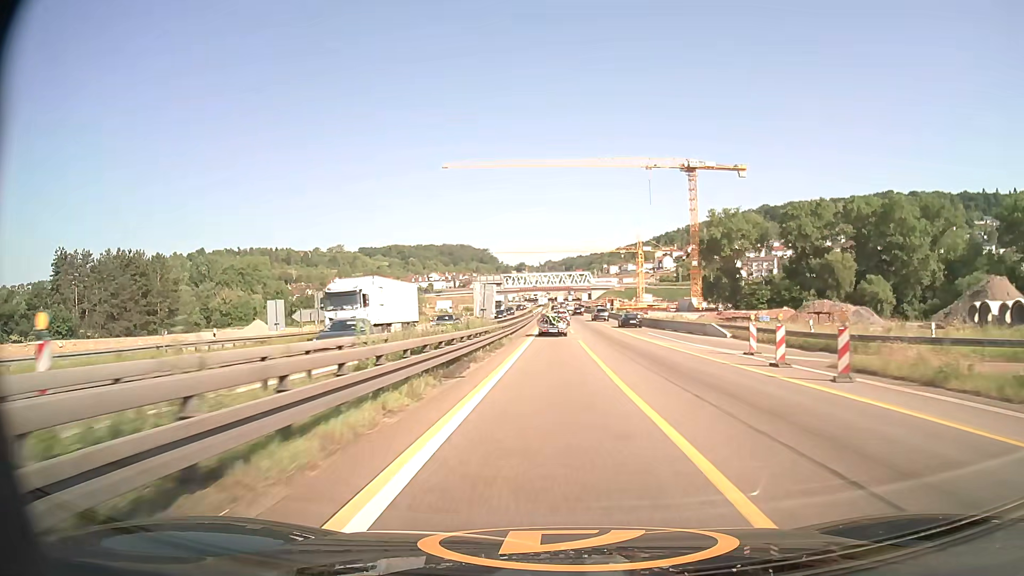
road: motorway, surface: asphalt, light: Day
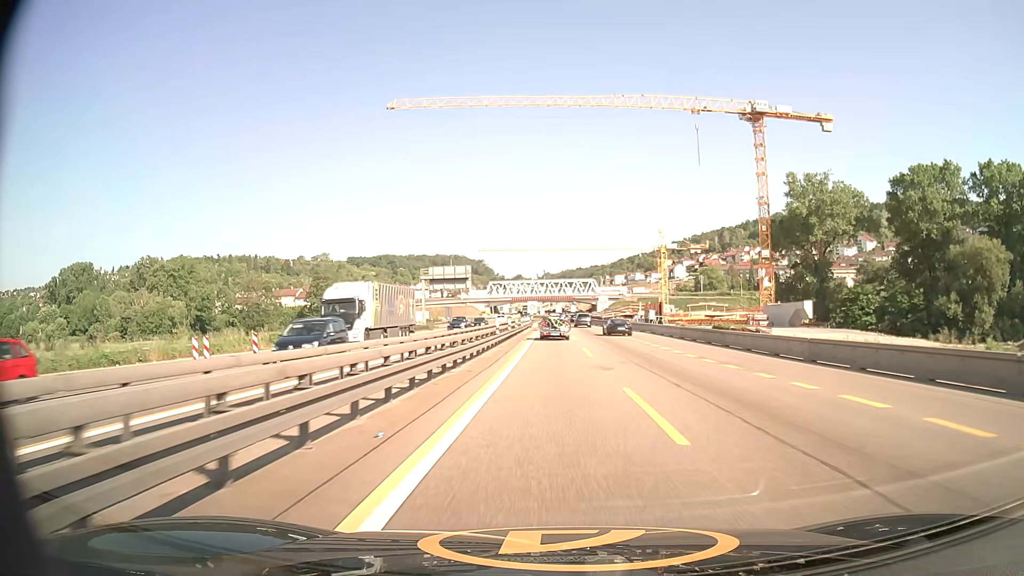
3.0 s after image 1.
(0.0, +57.6) m; 0°
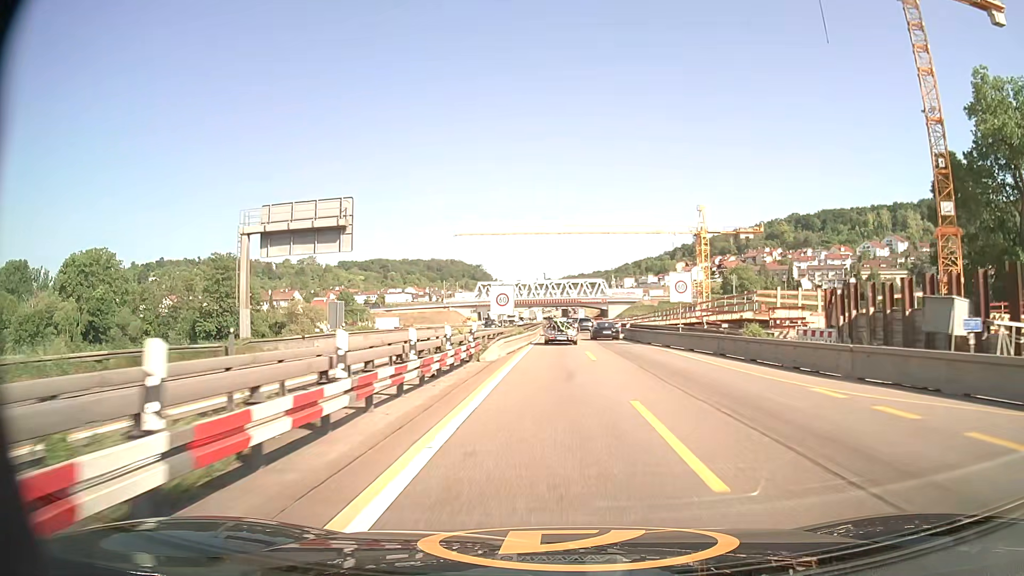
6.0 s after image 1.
(0.0, +55.2) m; 0°
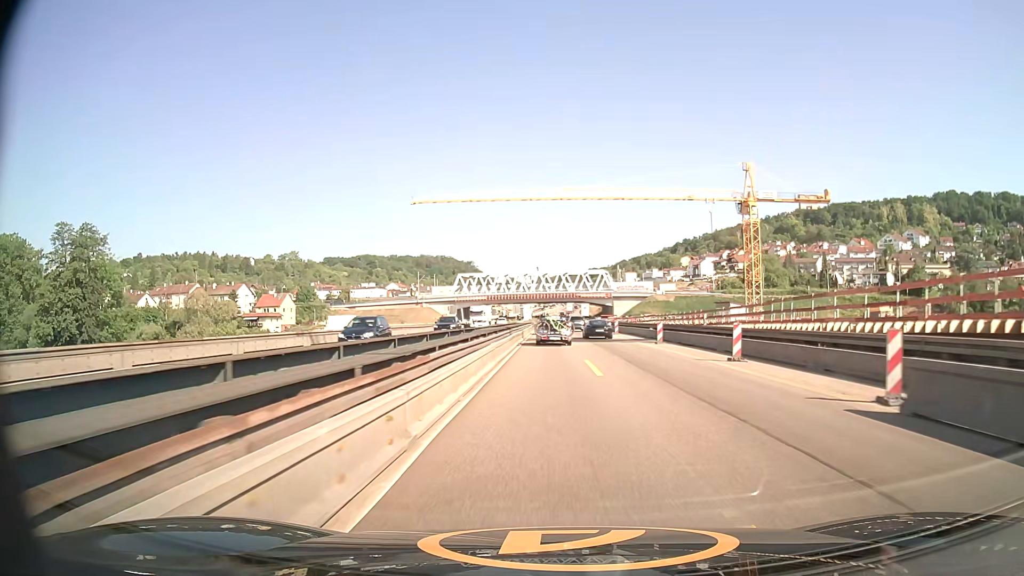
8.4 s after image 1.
(+0.3, +42.3) m; +1°
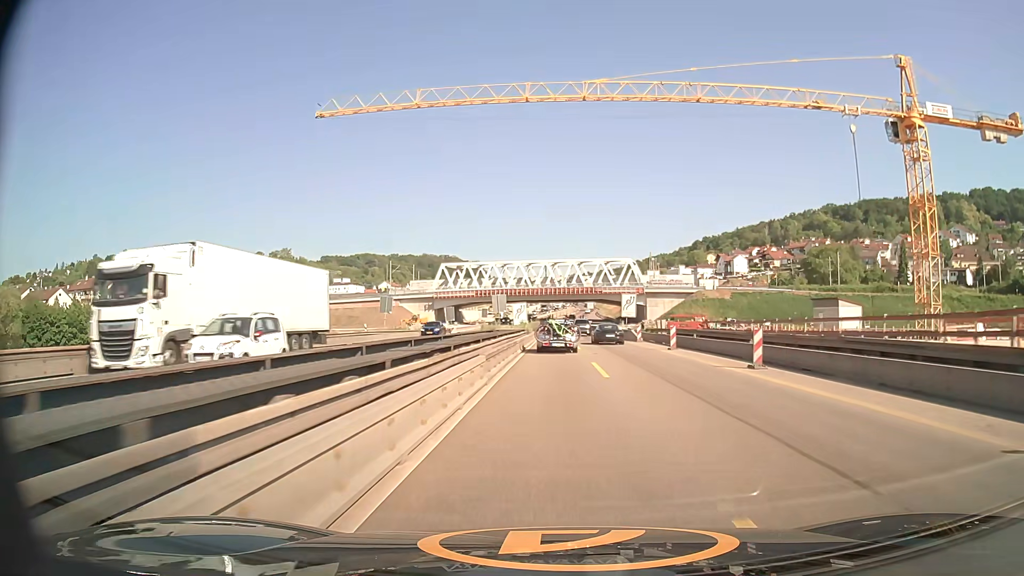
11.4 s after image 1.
(-0.3, +52.8) m; -1°
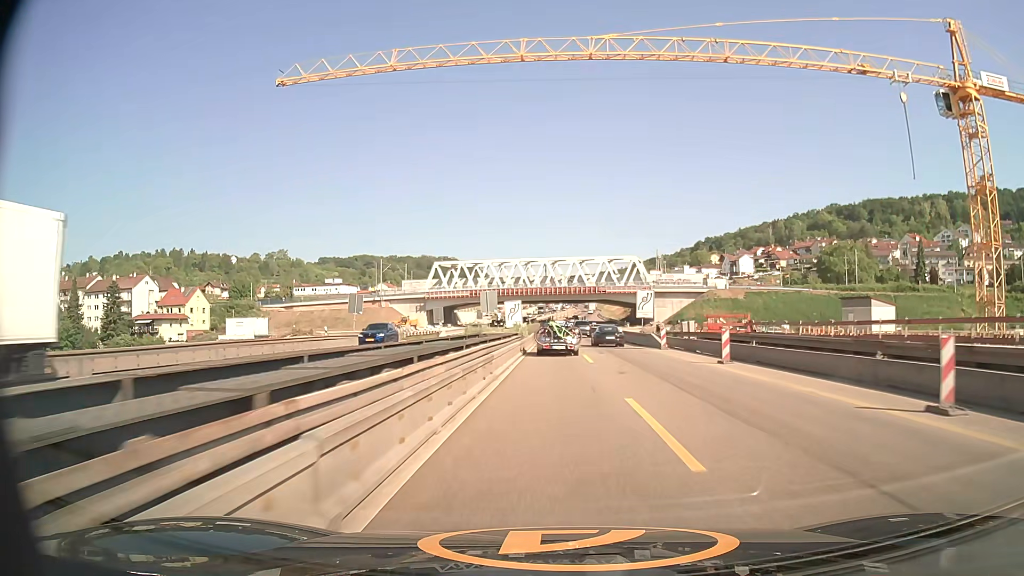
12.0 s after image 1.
(0.0, +10.3) m; 0°
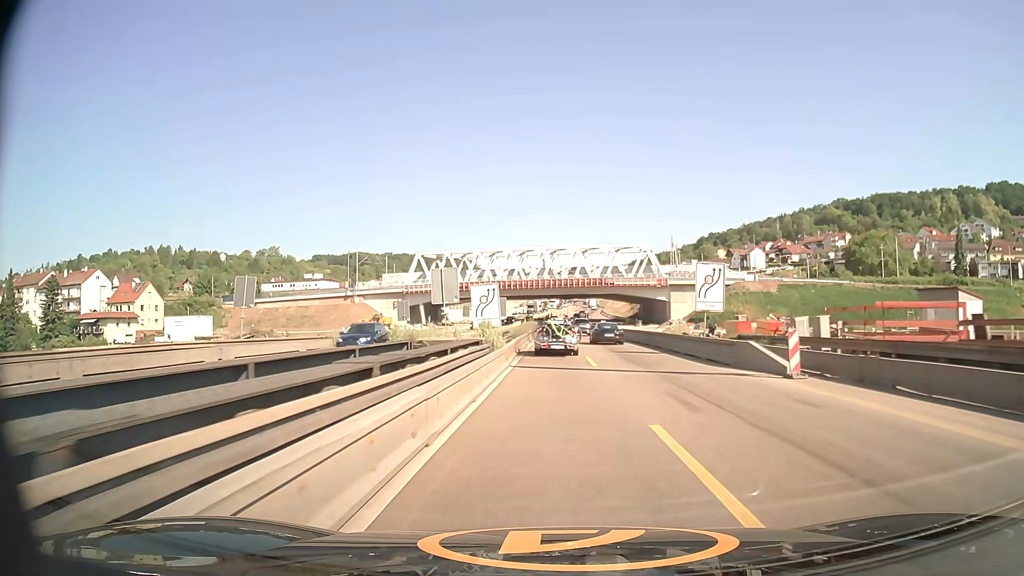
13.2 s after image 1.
(0.0, +20.6) m; 0°
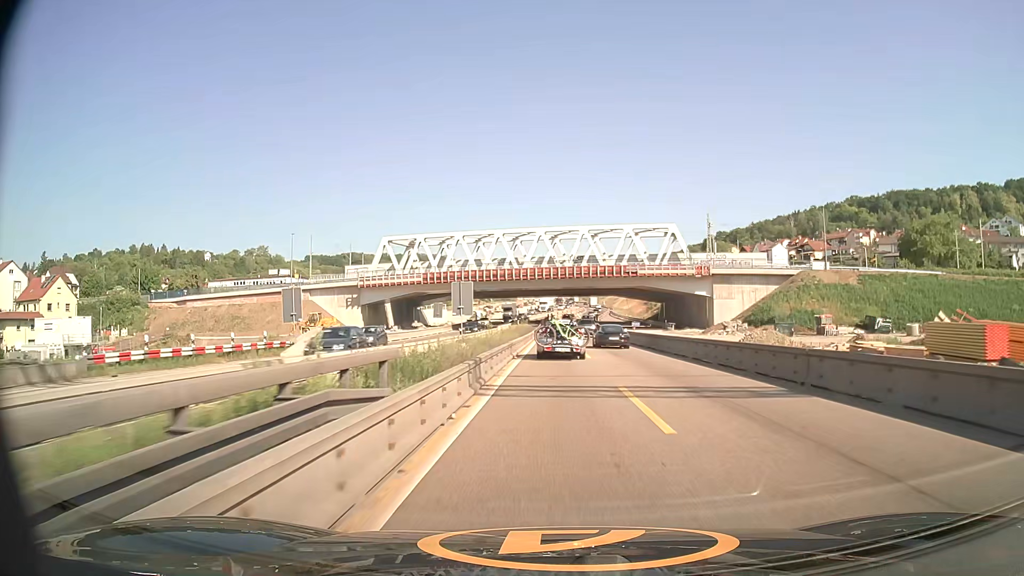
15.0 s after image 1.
(-0.1, +30.7) m; 0°
(0, +10) (0, +20) (0, +30) (0, +40) (0, +50) (0, +60) (0, +70) (0, +80) (0, +90) (0, +100) m
